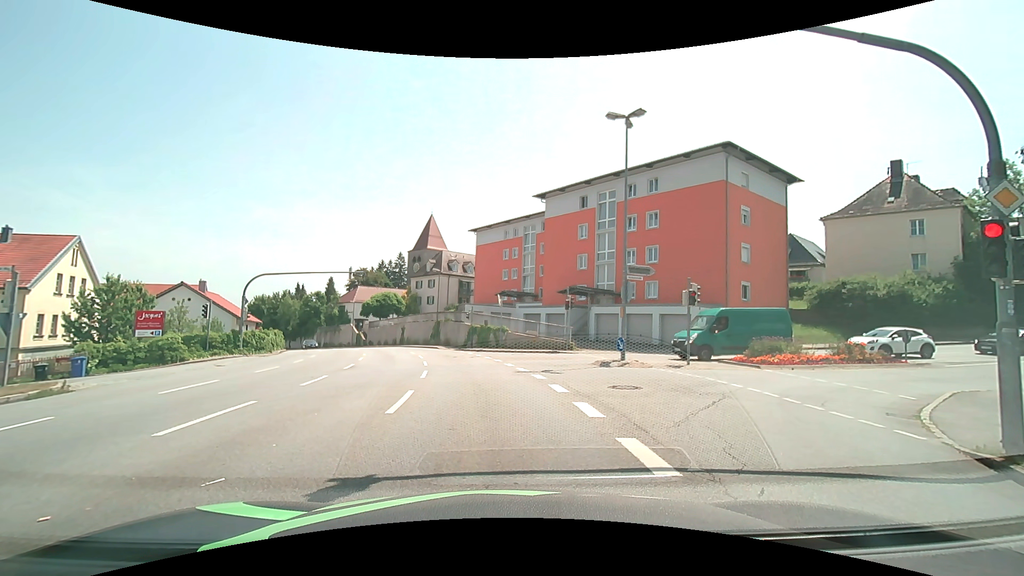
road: tertiary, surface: asphalt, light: Day
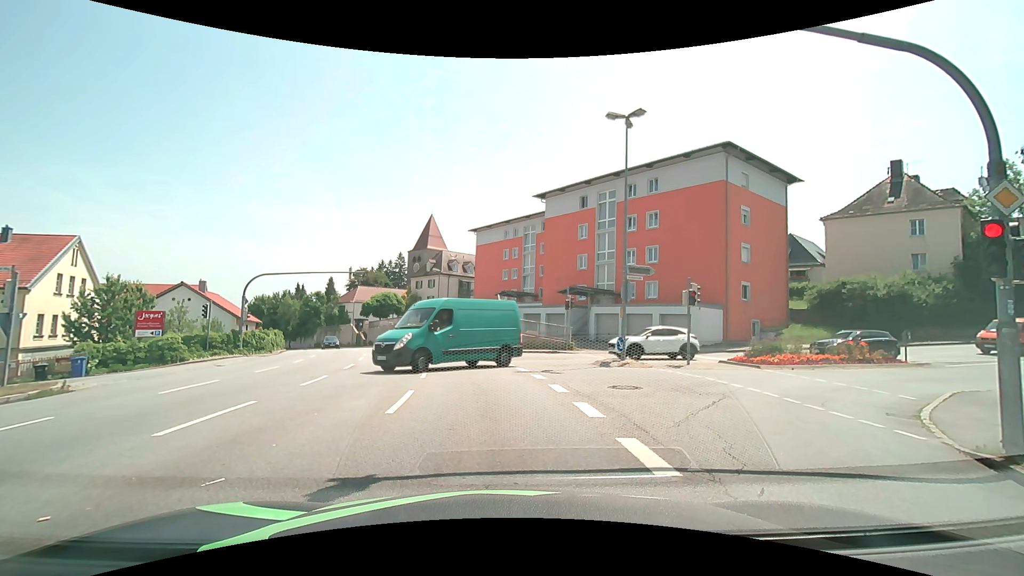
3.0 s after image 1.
(0.0, 0.0) m; 0°
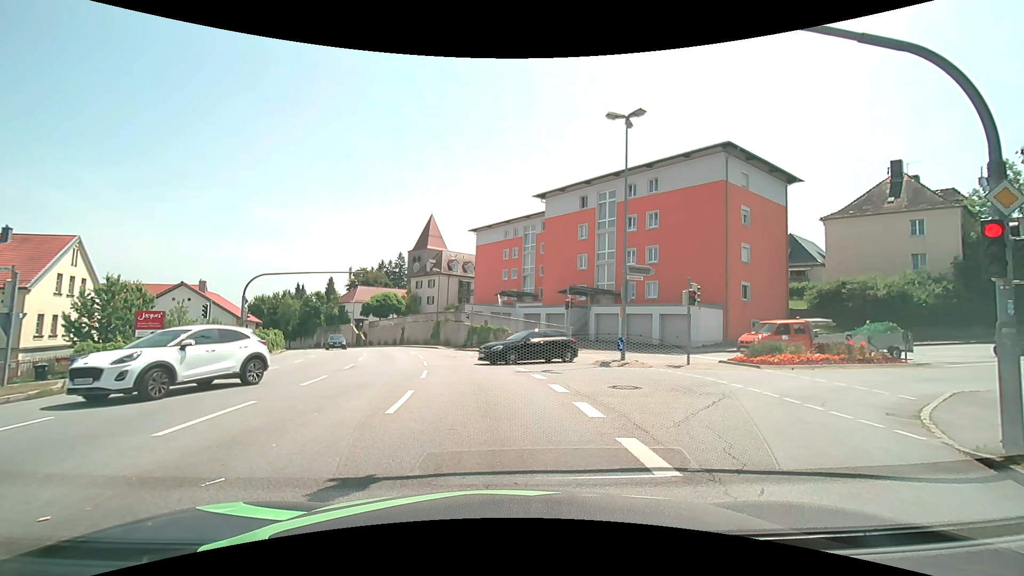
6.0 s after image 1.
(0.0, 0.0) m; 0°
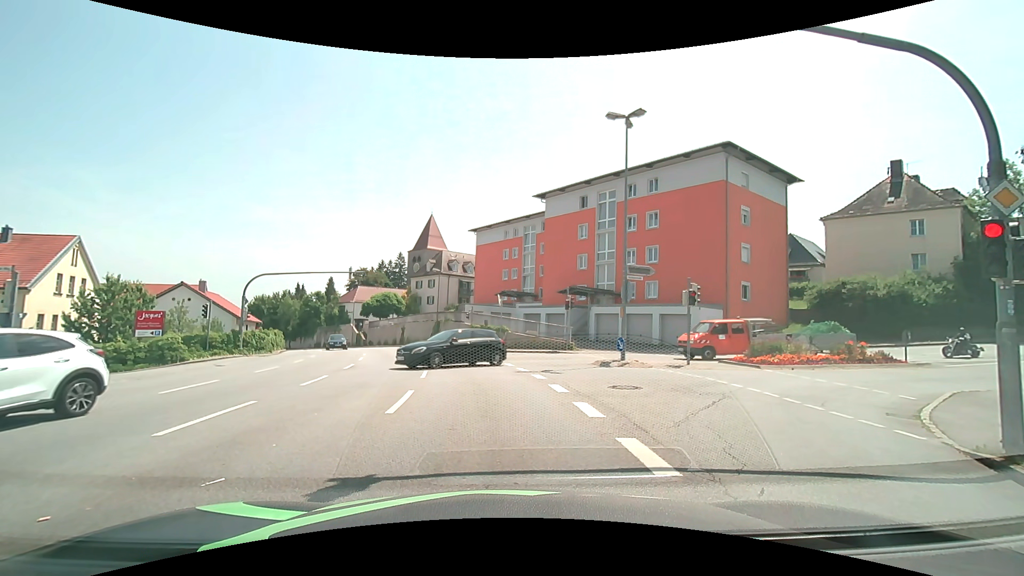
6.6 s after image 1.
(0.0, 0.0) m; 0°
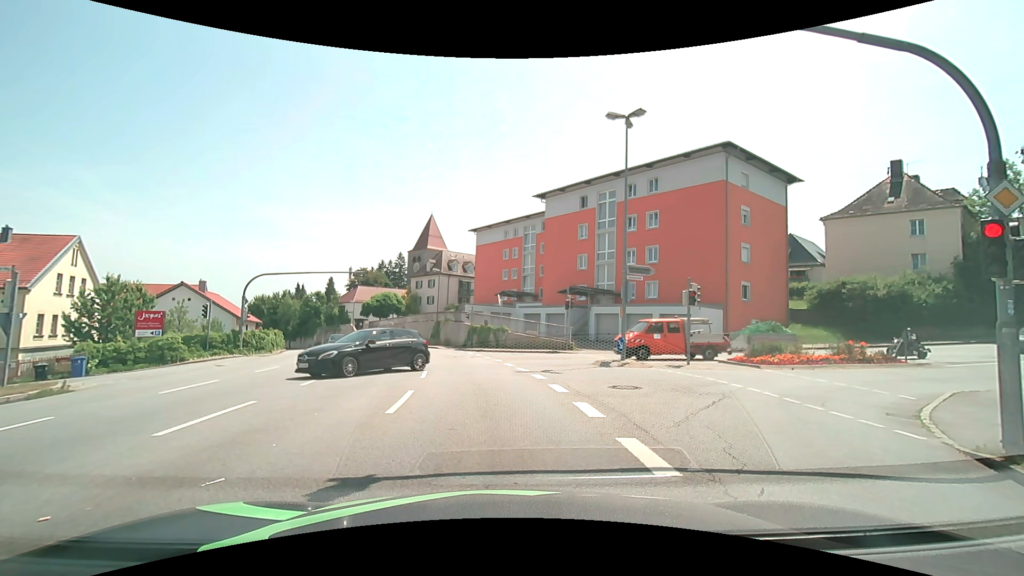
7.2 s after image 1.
(0.0, 0.0) m; 0°
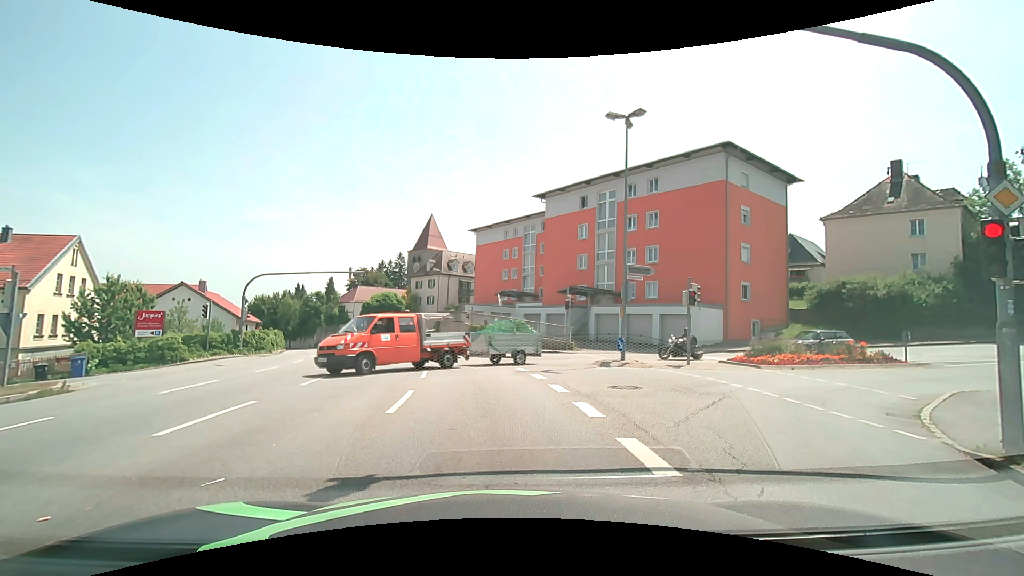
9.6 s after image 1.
(0.0, 0.0) m; 0°
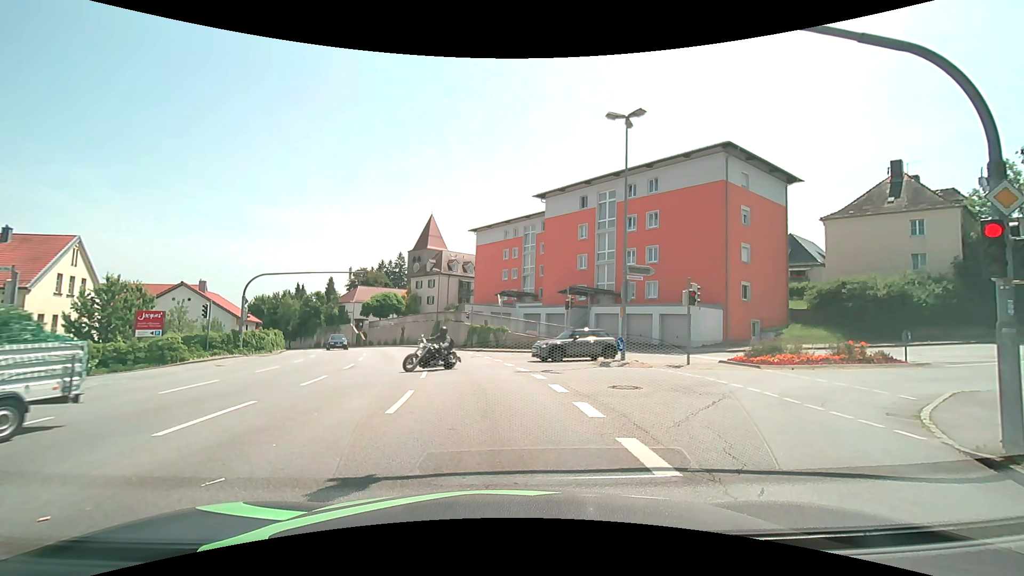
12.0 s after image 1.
(0.0, 0.0) m; 0°
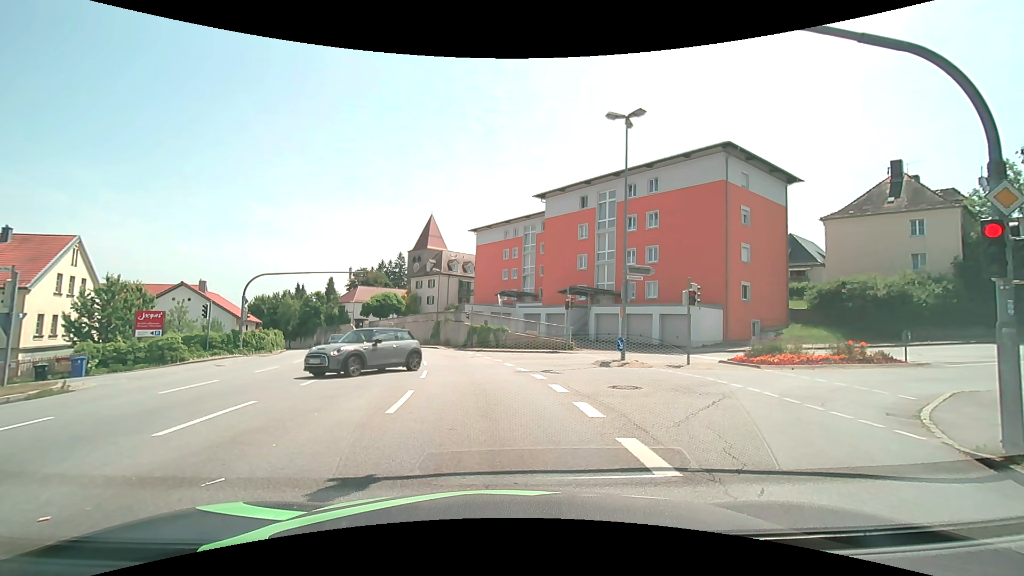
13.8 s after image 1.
(0.0, 0.0) m; 0°
(0, +10) (-1, +20) (-3, +30) (-5, +39) (-8, +49) (-12, +58) (-16, +67) (-21, +76) (-26, +85) (-31, +93) m
